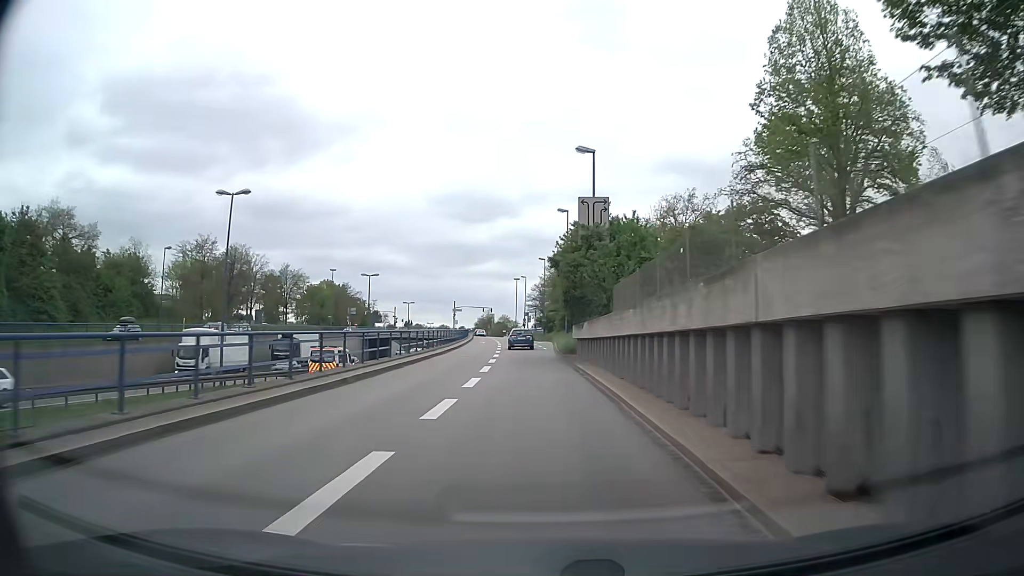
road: trunk_link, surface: asphalt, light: Day
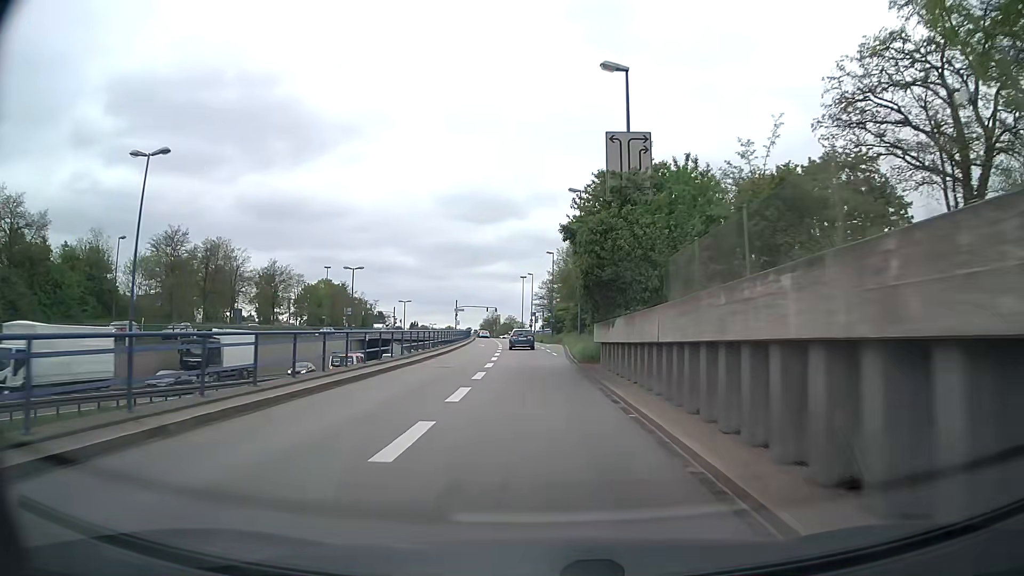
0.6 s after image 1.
(0.0, +9.4) m; -1°
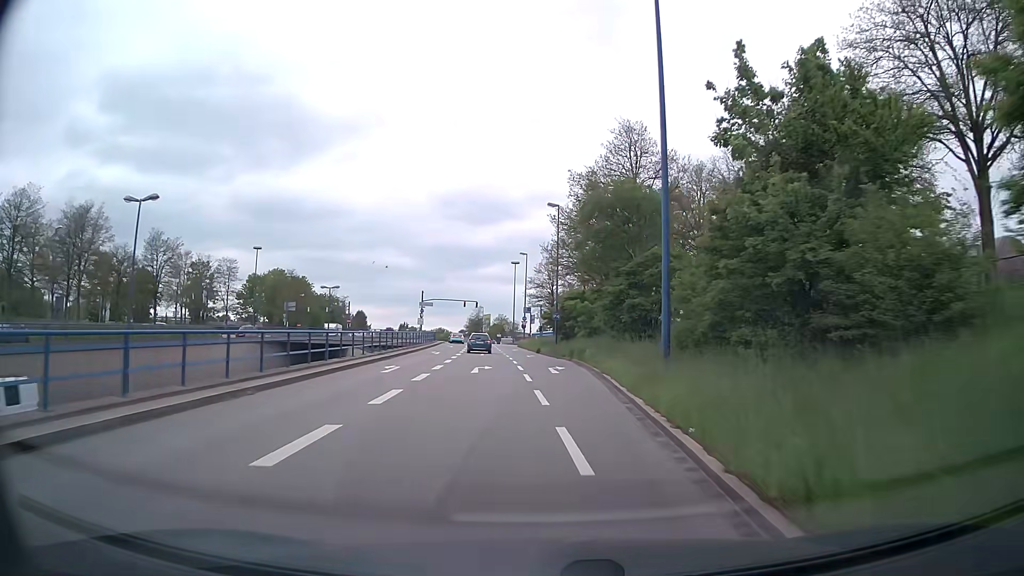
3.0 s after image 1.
(+0.1, +36.7) m; 0°
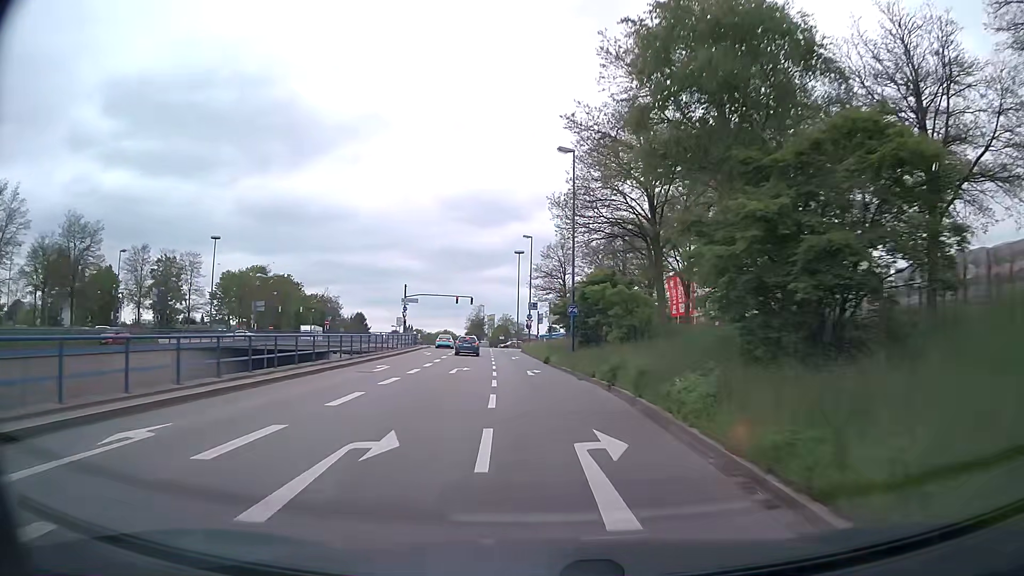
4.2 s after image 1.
(-0.1, +17.8) m; -1°
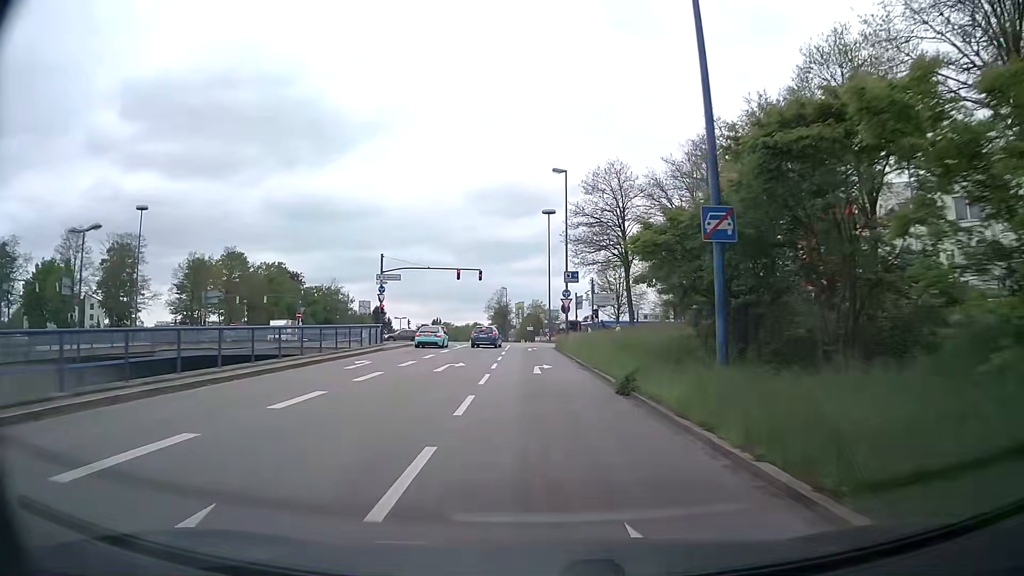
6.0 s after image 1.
(-0.7, +26.3) m; -3°
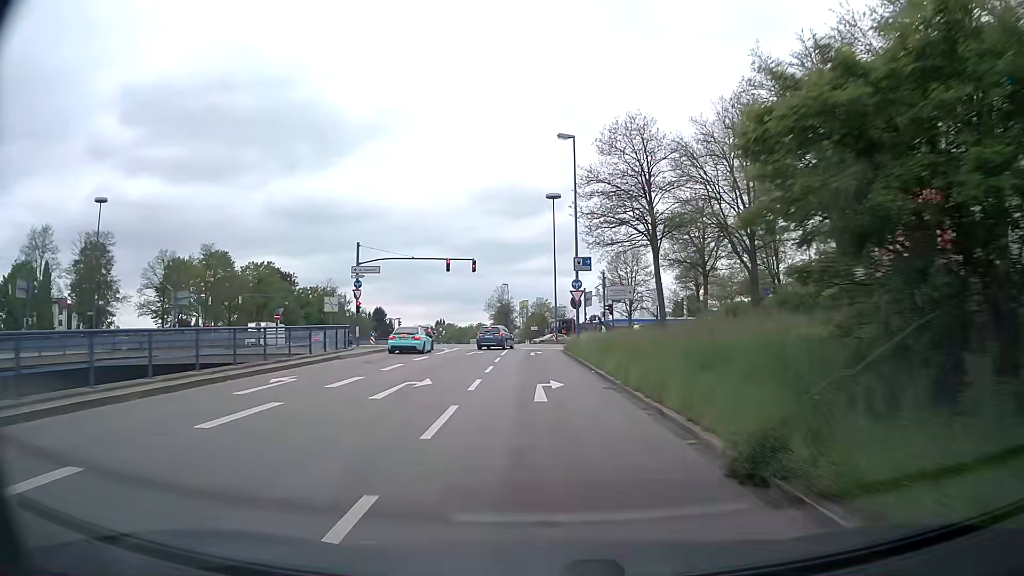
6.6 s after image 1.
(0.0, +8.5) m; 0°
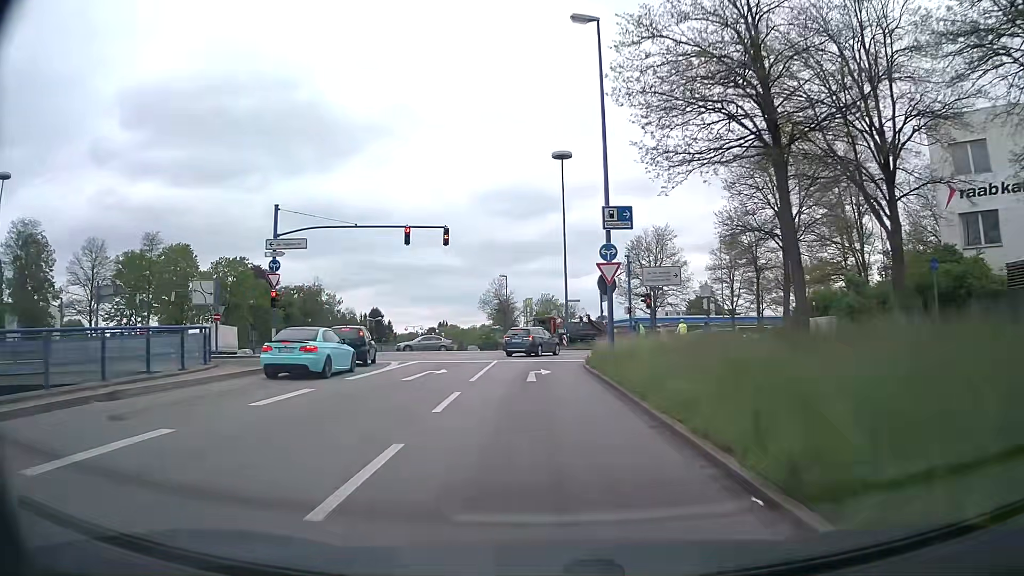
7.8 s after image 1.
(-0.2, +15.7) m; -1°
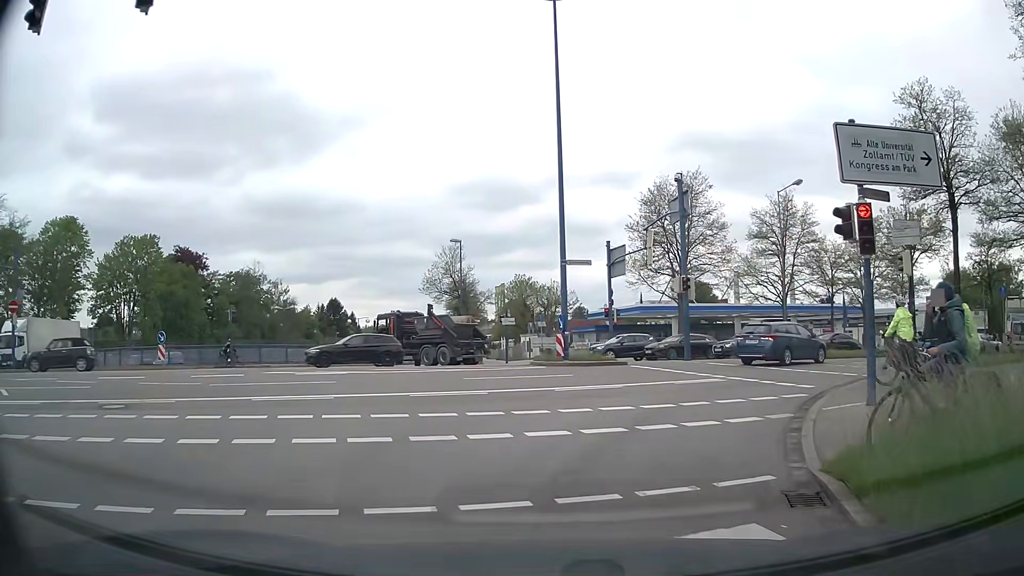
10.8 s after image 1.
(+0.1, +23.9) m; +2°
(+1, +10) (+5, +19) (+13, +26) (+21, +31) (+30, +36) (+39, +41) (+47, +46) (+55, +52) (+64, +57) (+72, +63) m
